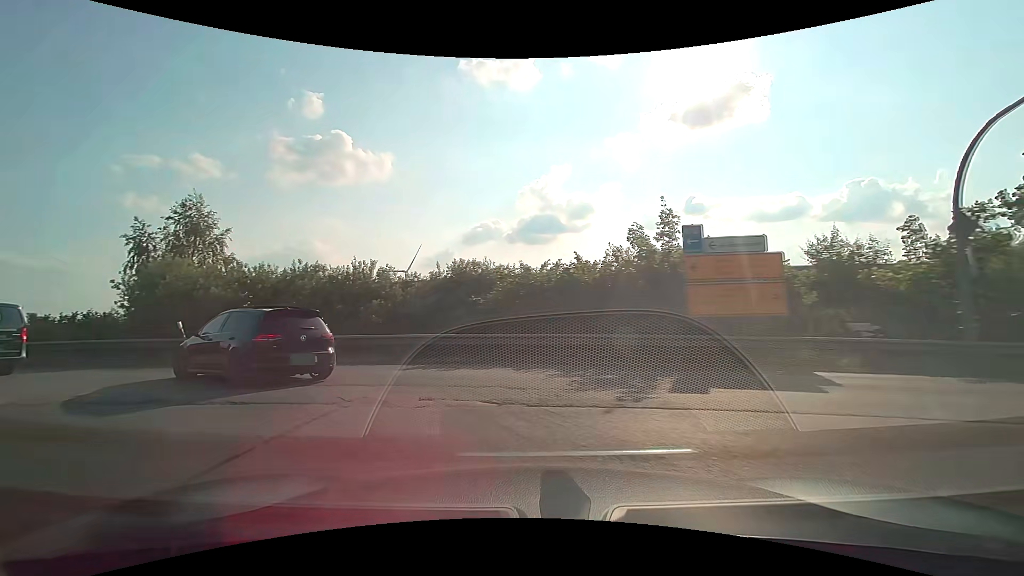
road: motorway_link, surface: asphalt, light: Day
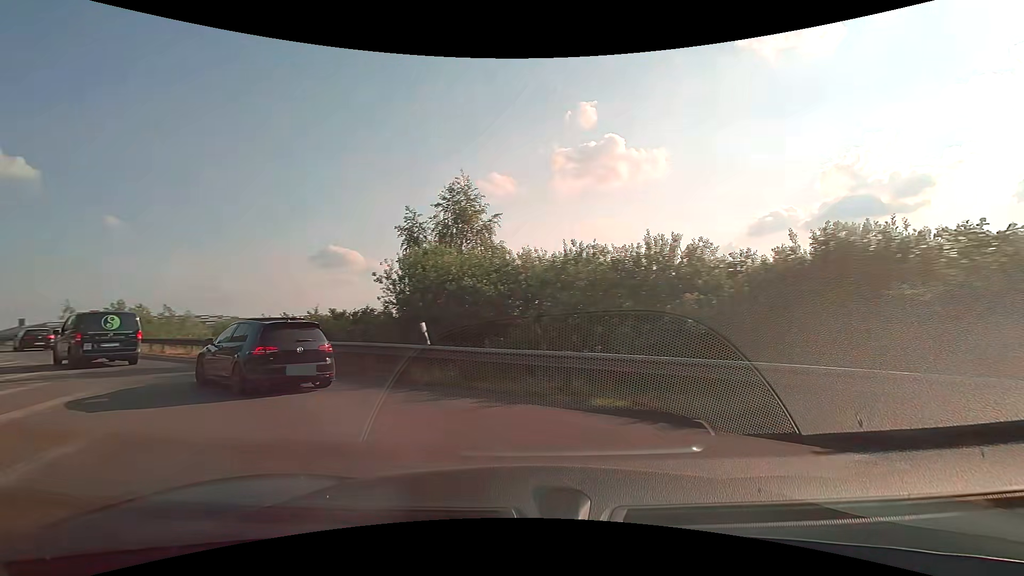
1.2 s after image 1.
(-1.9, +7.1) m; -31°
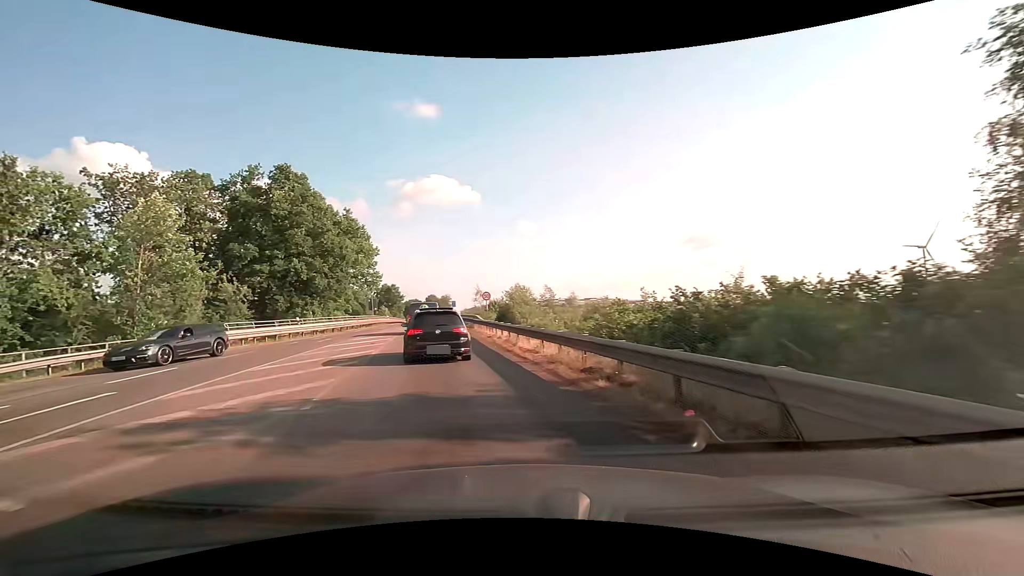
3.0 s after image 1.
(-4.7, +11.4) m; -42°
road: primary
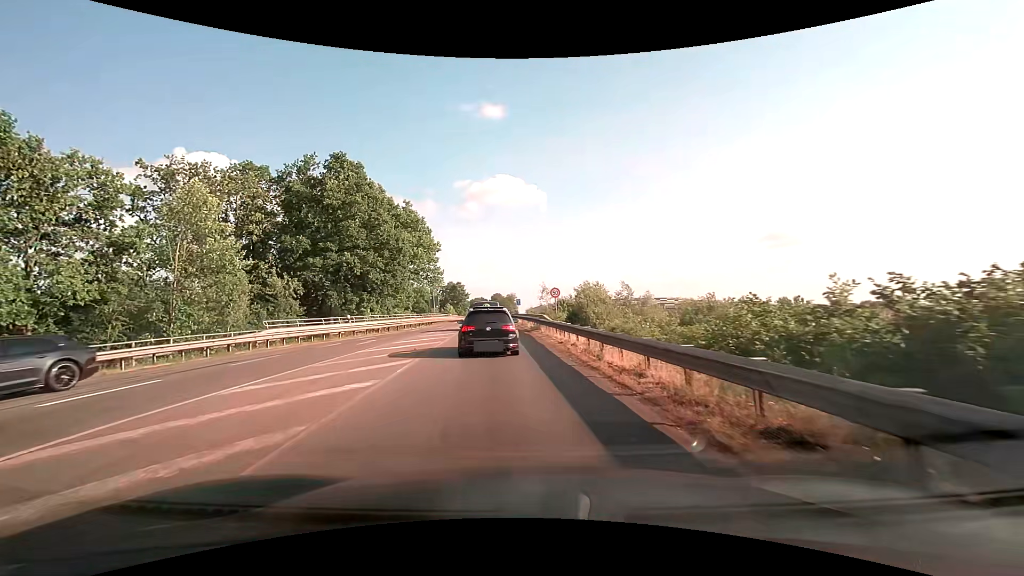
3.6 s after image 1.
(-0.4, +4.9) m; -8°
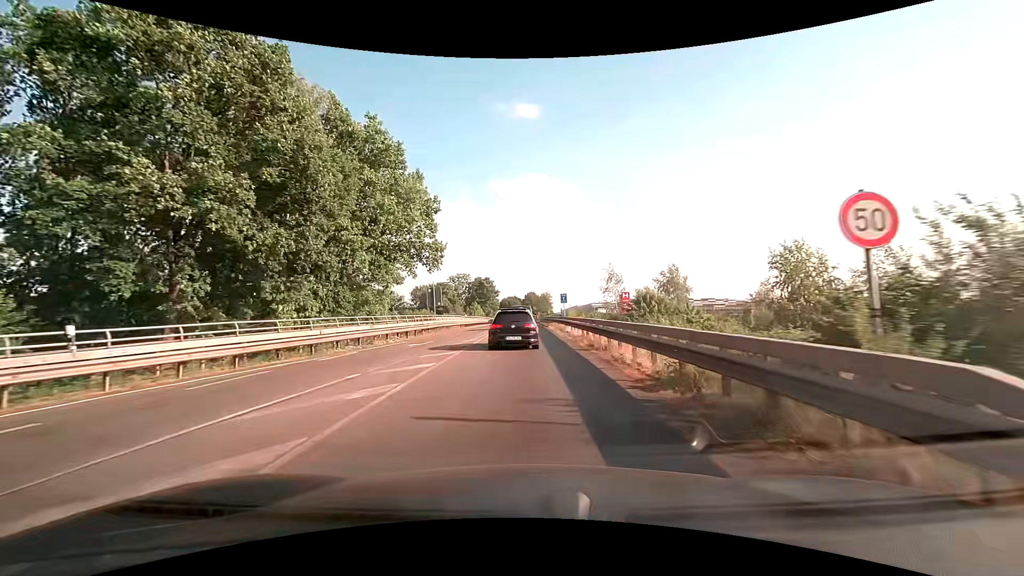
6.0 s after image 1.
(-1.6, +24.8) m; -4°
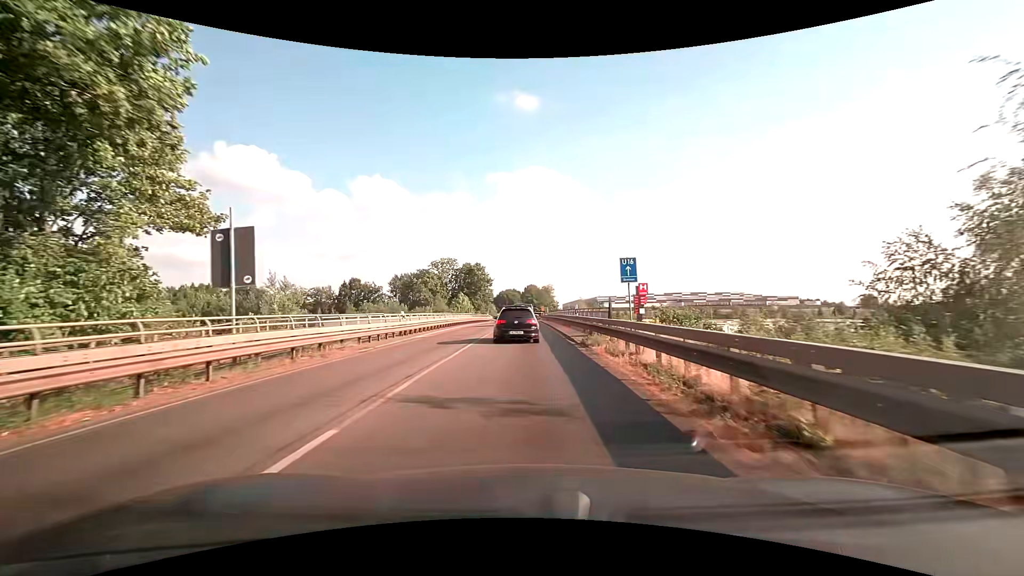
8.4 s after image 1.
(-0.1, +30.4) m; 0°
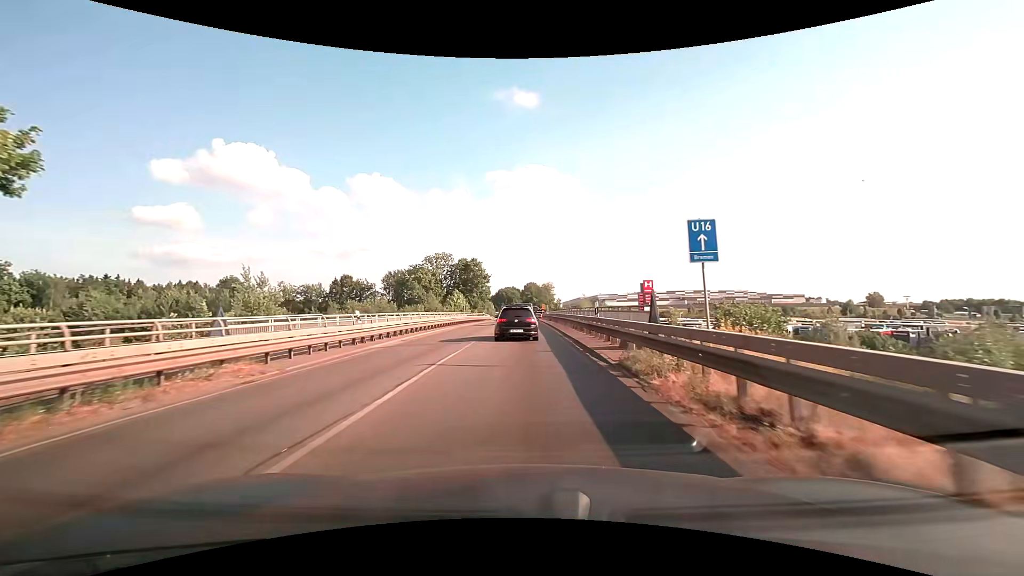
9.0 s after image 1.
(0.0, +7.6) m; 0°
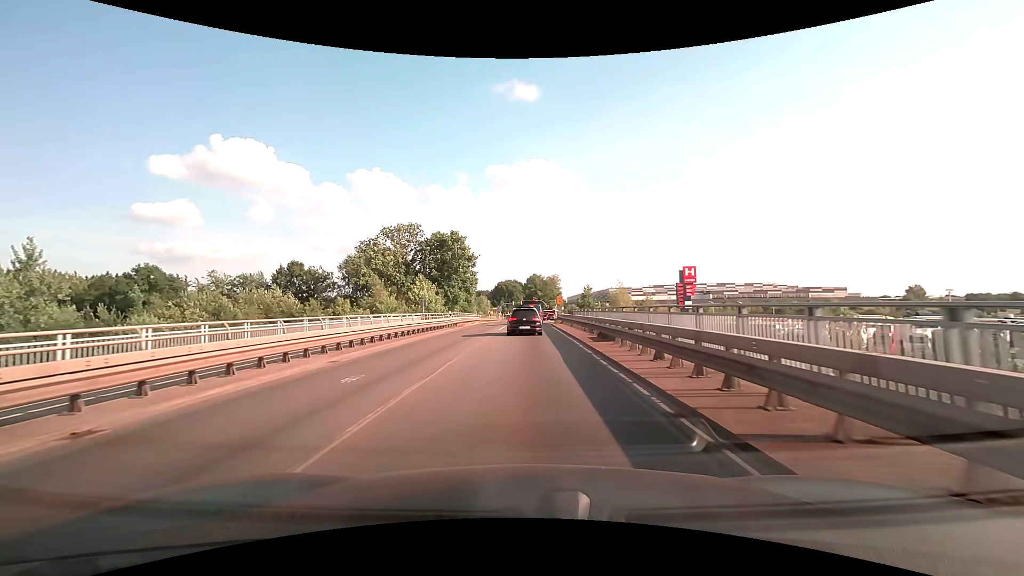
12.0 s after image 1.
(+0.1, +38.2) m; 0°
(0, +10) (0, +20) (0, +30) (0, +40) (0, +50) (0, +60) (0, +70) (+1, +80) (+1, +90) (+1, +100) m
